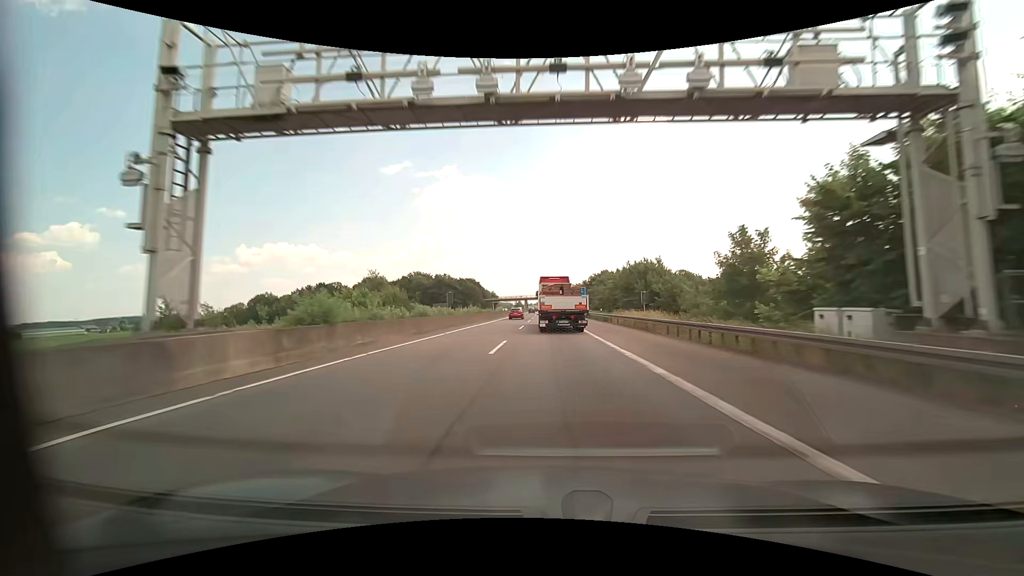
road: motorway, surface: asphalt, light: Day
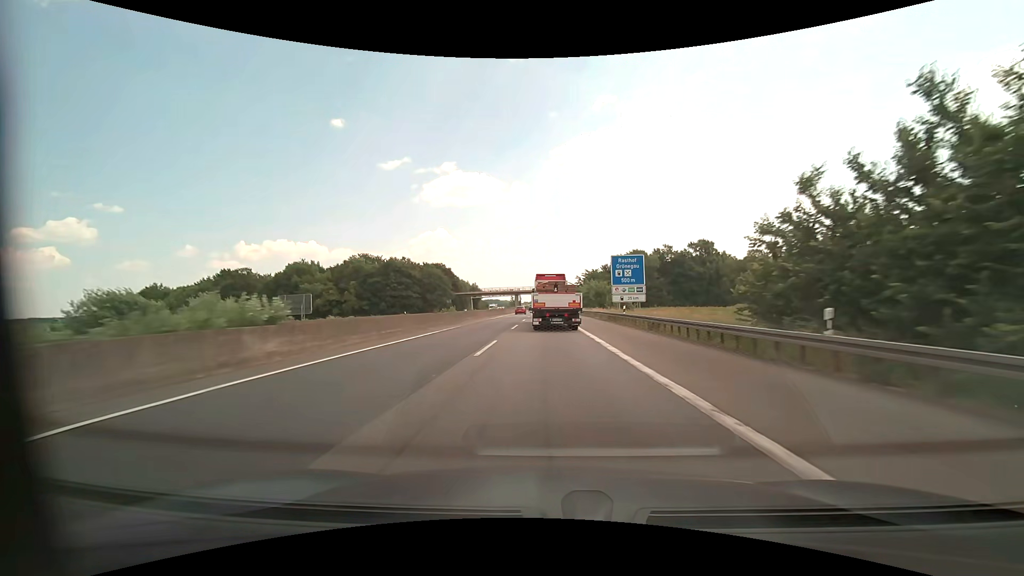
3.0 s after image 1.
(+0.2, +70.4) m; 0°
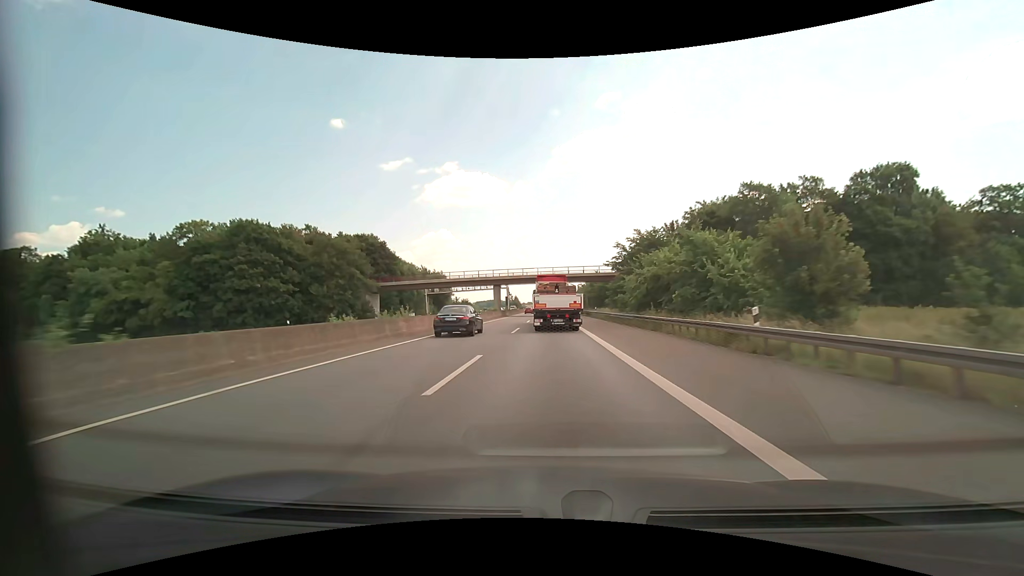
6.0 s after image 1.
(-0.3, +69.7) m; -1°
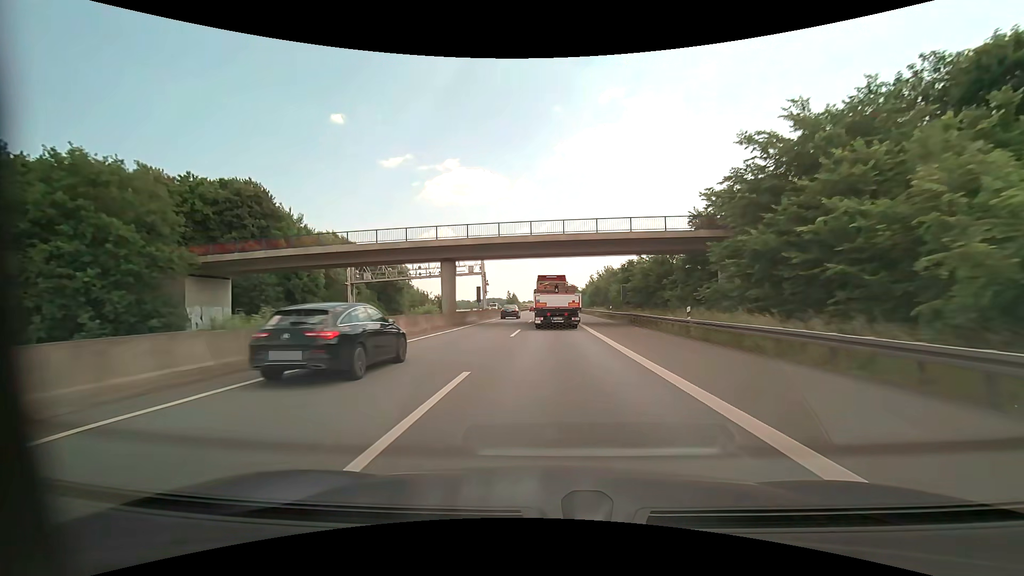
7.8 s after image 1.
(0.0, +40.3) m; 0°
(0, +10) (0, +20) (0, +30) (0, +40) (-1, +50) (-1, +60) (-1, +70) (-2, +80) (-2, +90) (-3, +100) m
